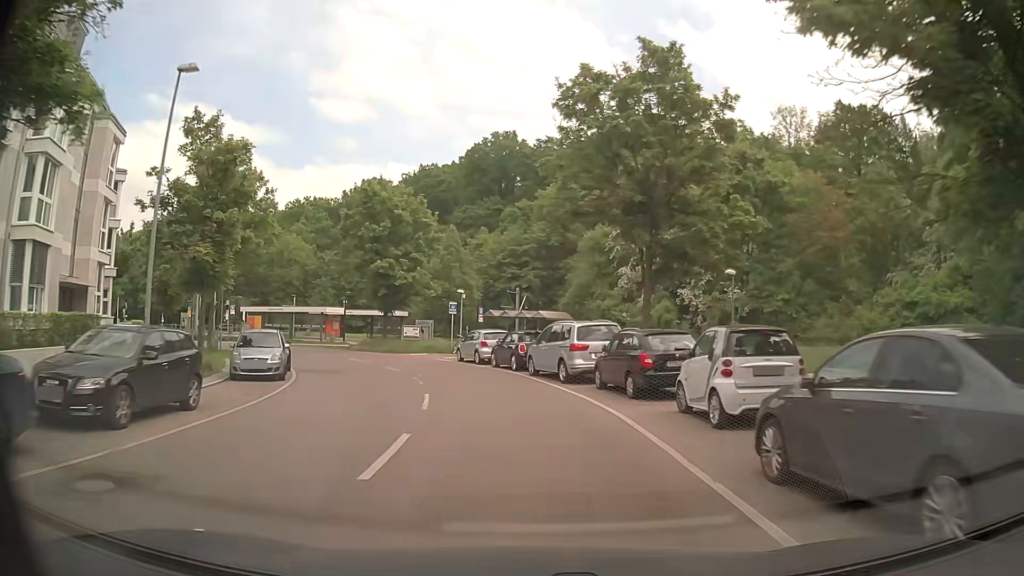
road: secondary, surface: asphalt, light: Day
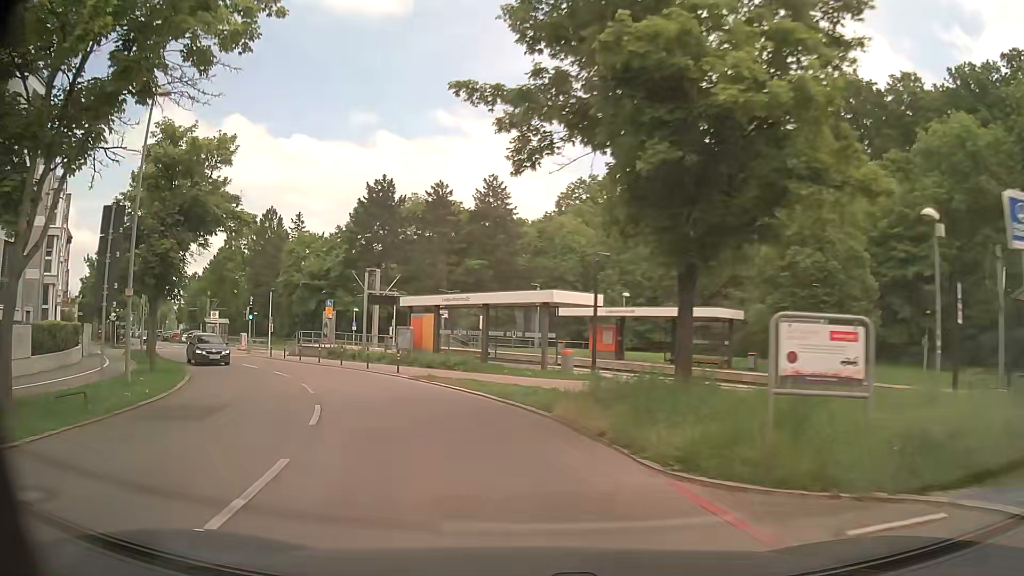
(-6.3, +32.2) m; -28°
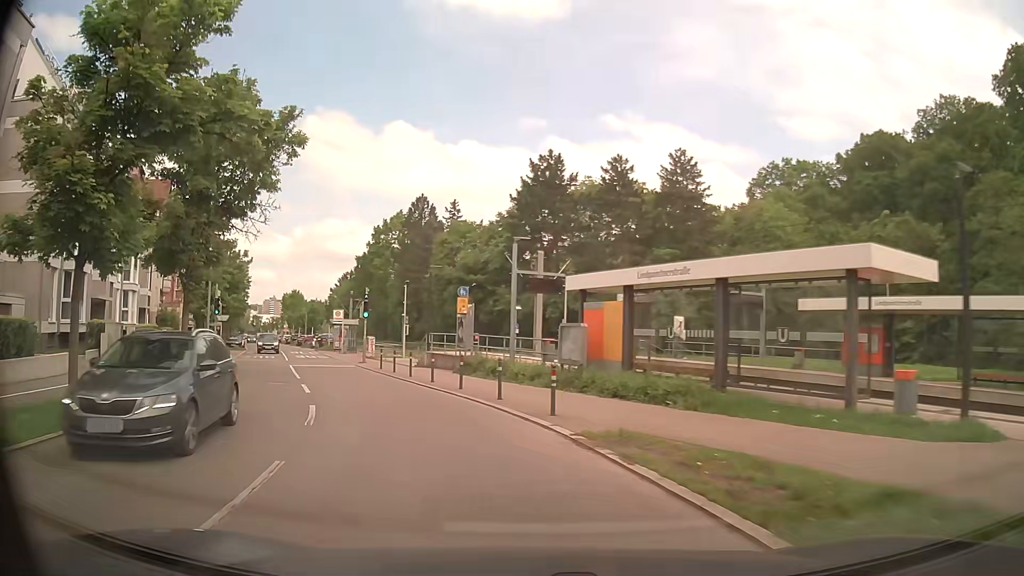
(-1.6, +12.6) m; -14°
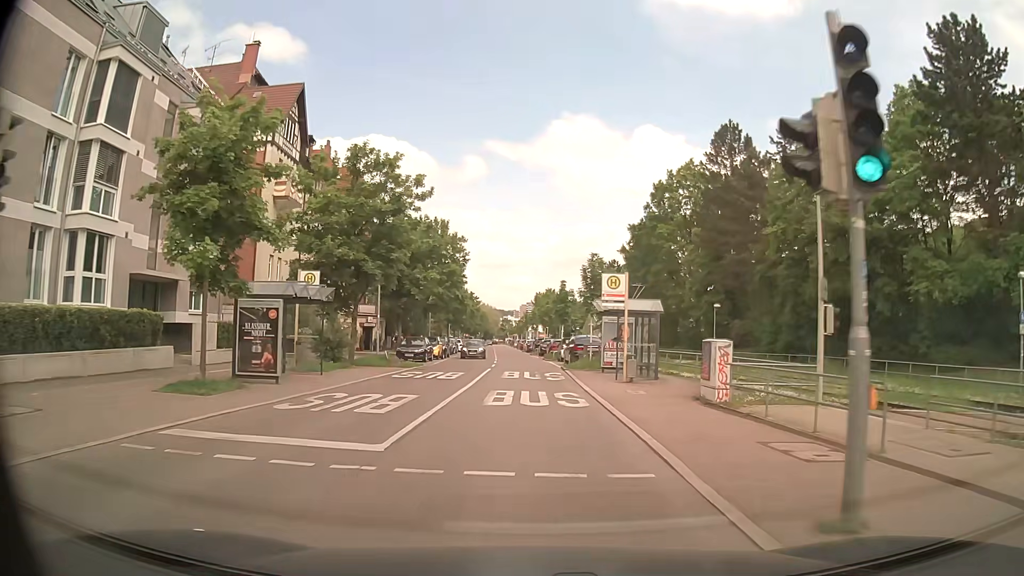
(-8.9, +30.5) m; -22°
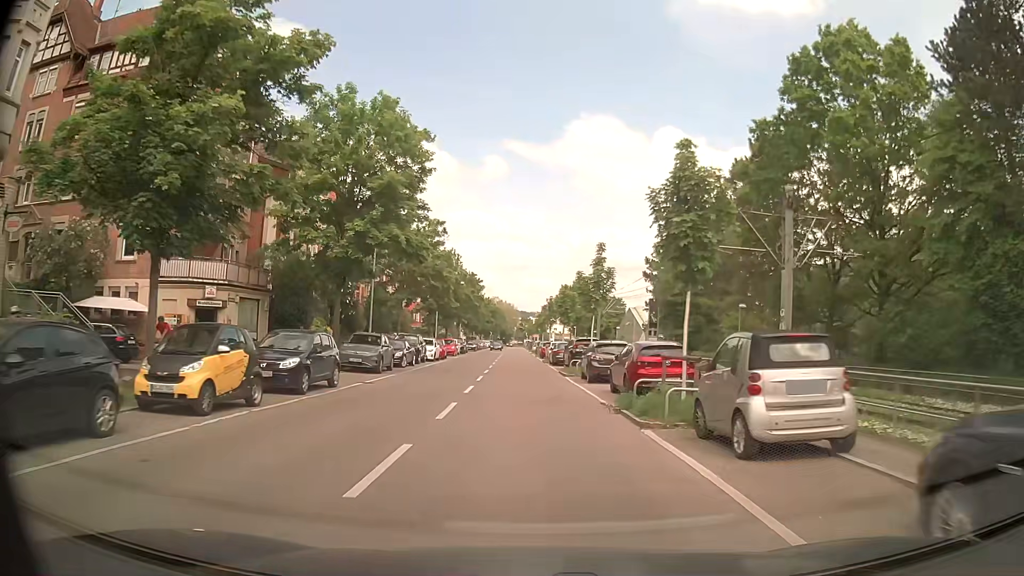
(-0.6, +34.4) m; -2°
